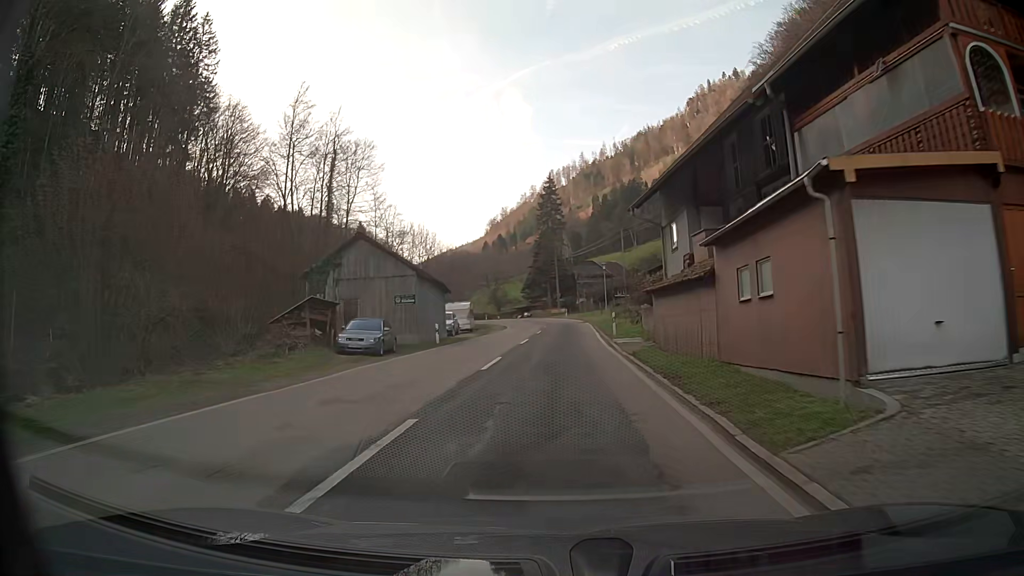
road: secondary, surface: asphalt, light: Day
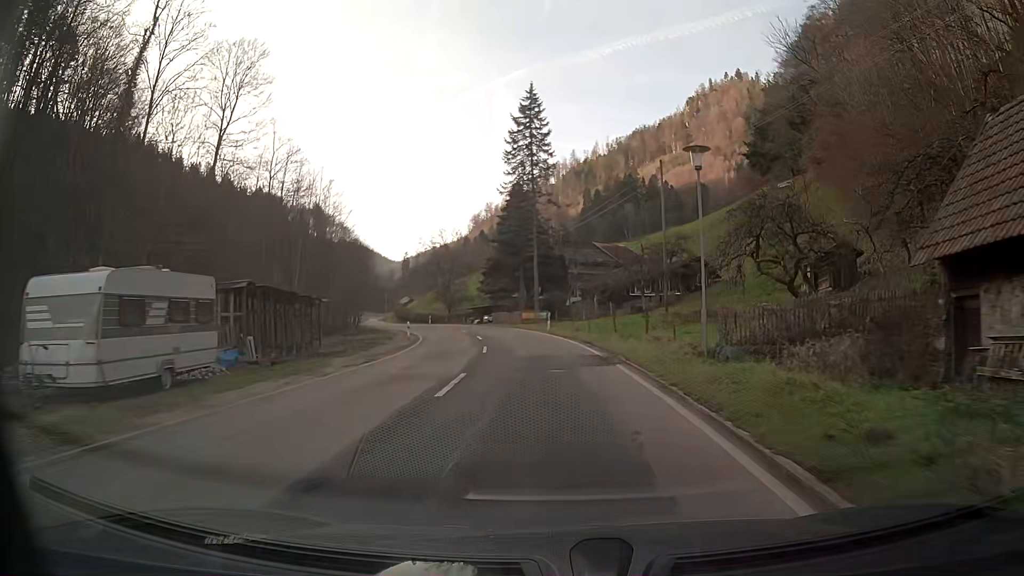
(+0.7, +41.5) m; +1°
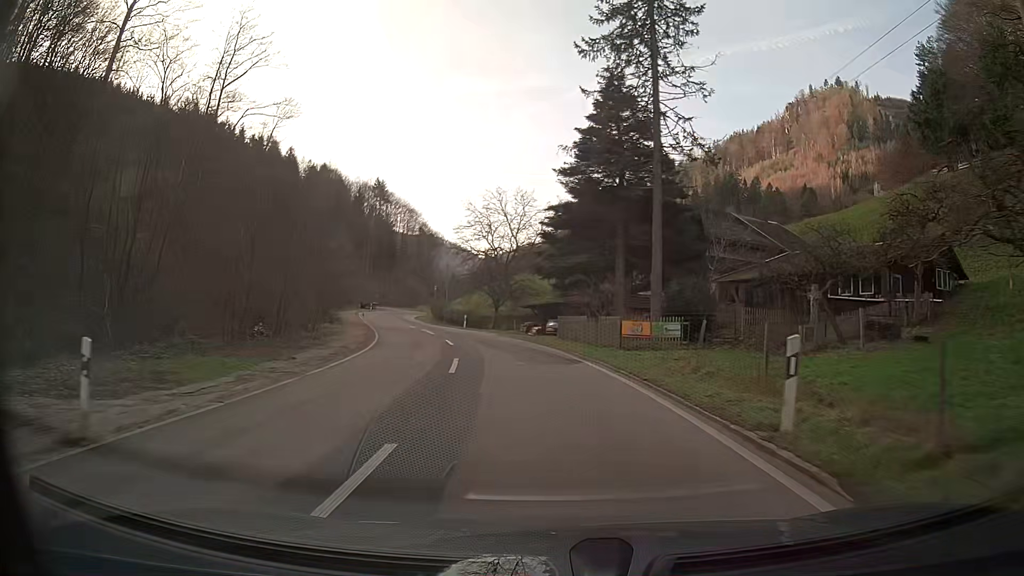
(-2.1, +32.2) m; -8°
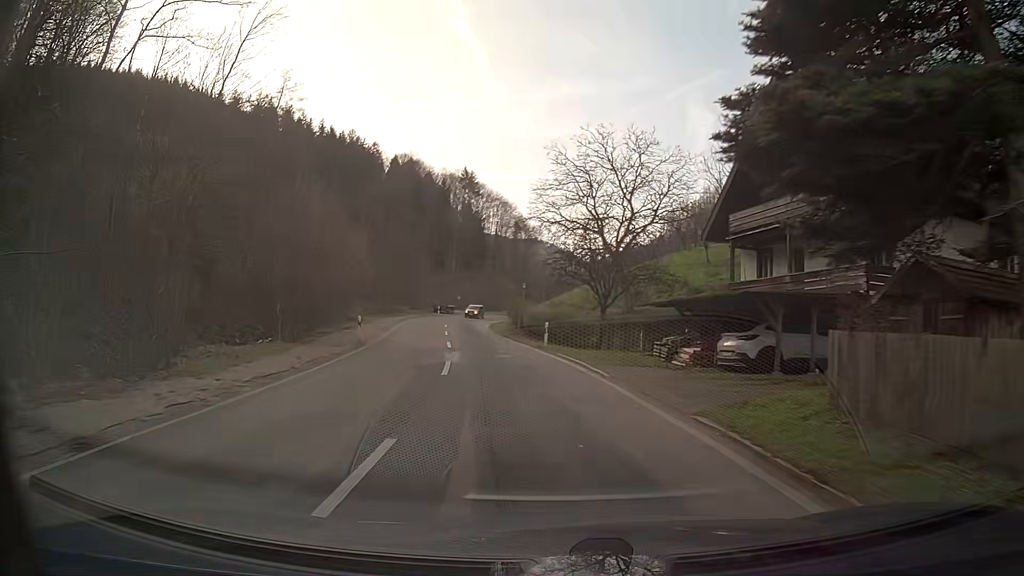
(-1.8, +23.9) m; -9°
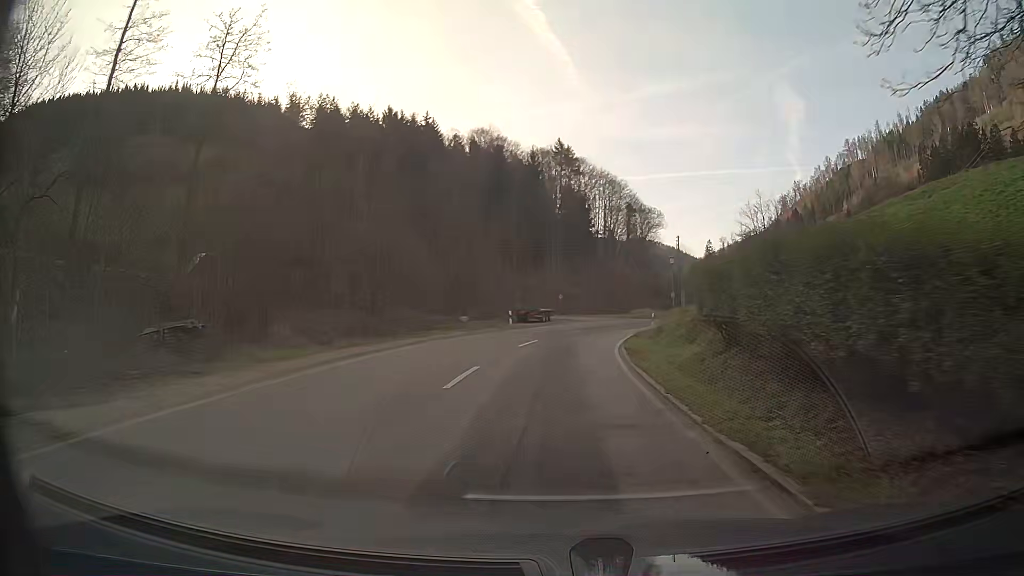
(-3.6, +39.5) m; -8°
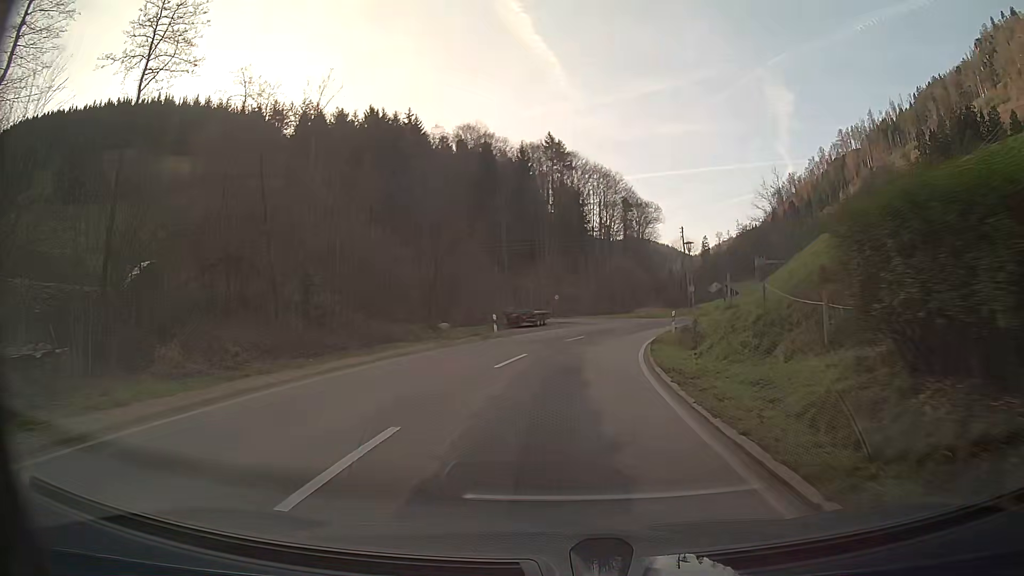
(0.0, +7.8) m; +1°
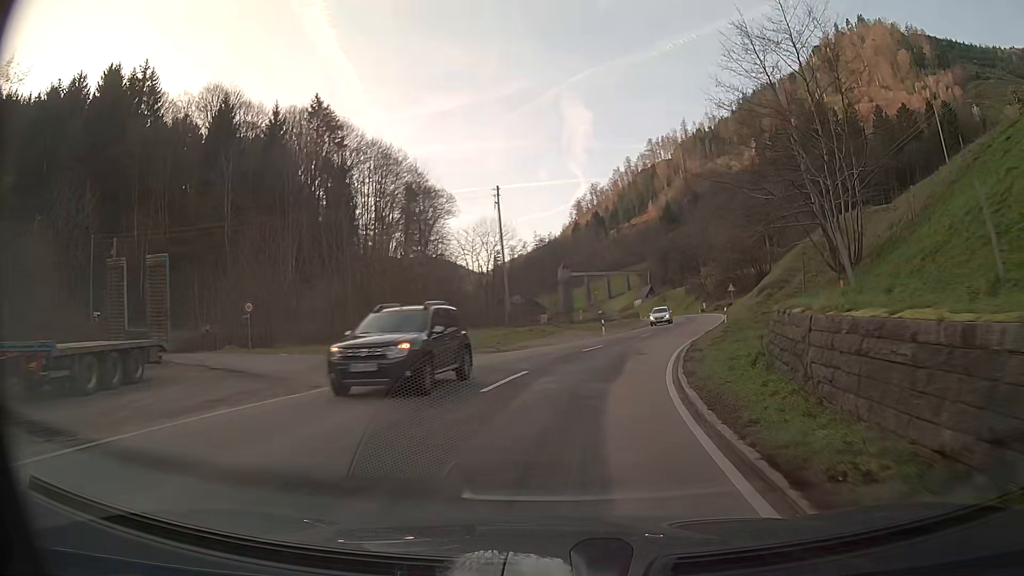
(+5.6, +37.5) m; +19°
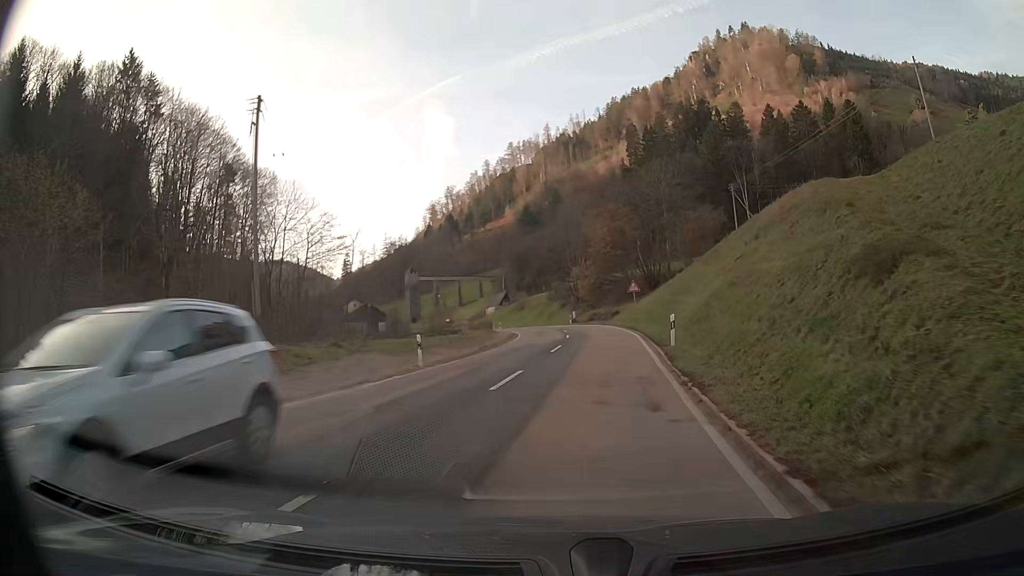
(+2.4, +22.5) m; +12°
(0, +10) (+1, +20) (+1, +30) (+2, +40) (+1, +50) (+1, +60) (-1, +70) (-2, +80) (-5, +89) (-7, +99) m
